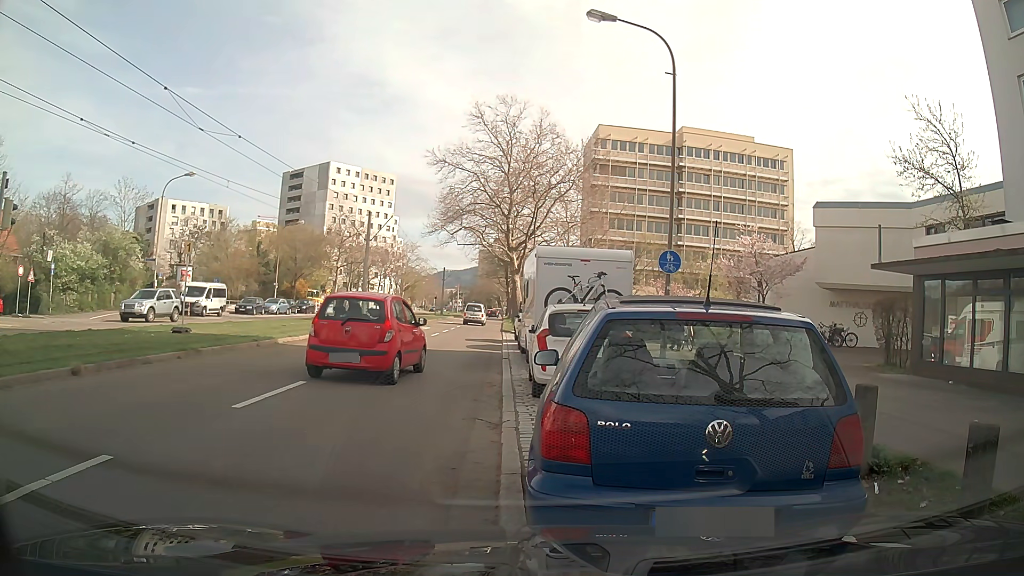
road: tertiary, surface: asphalt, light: Day
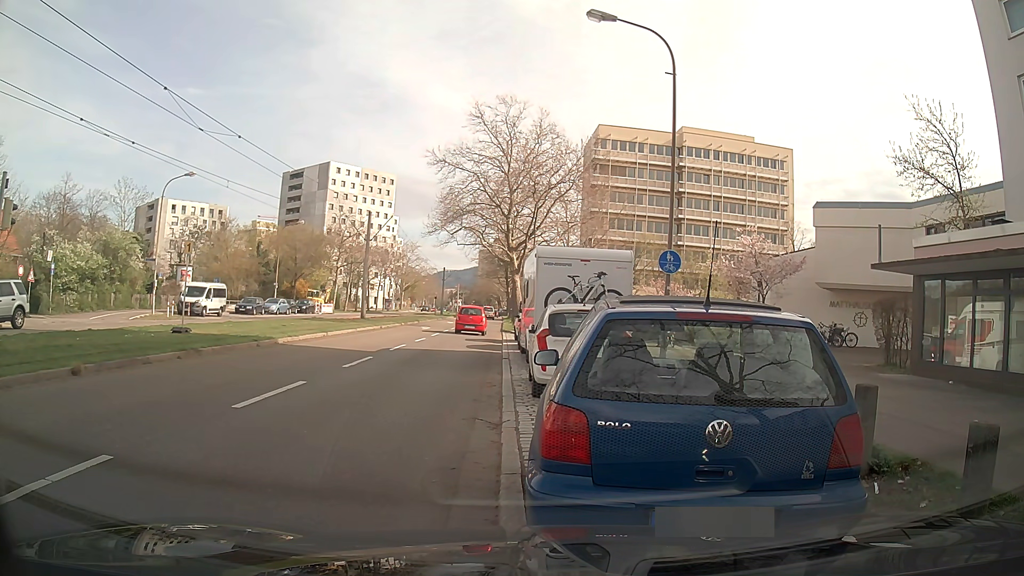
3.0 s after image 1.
(0.0, 0.0) m; 0°
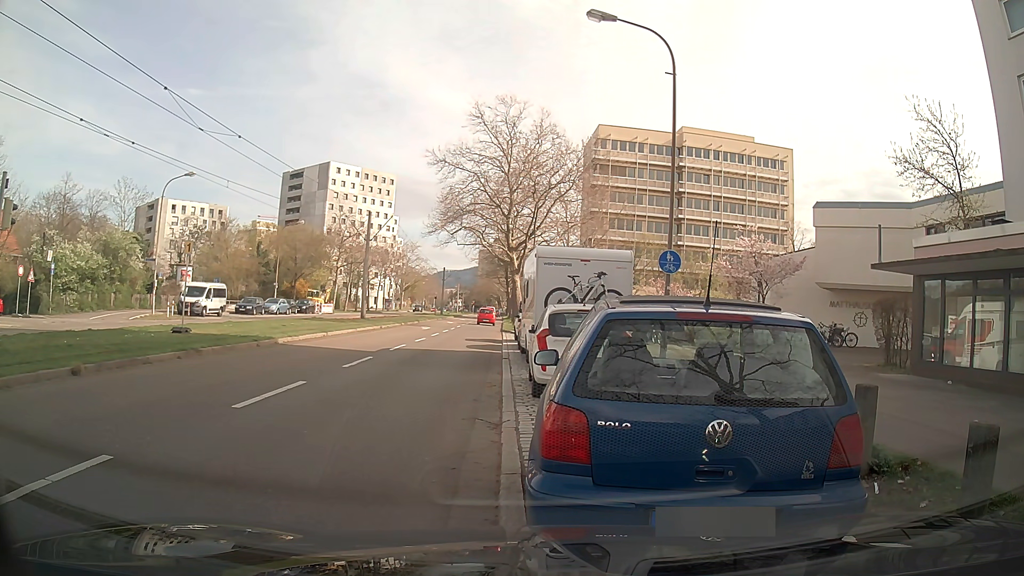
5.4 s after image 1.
(0.0, 0.0) m; 0°
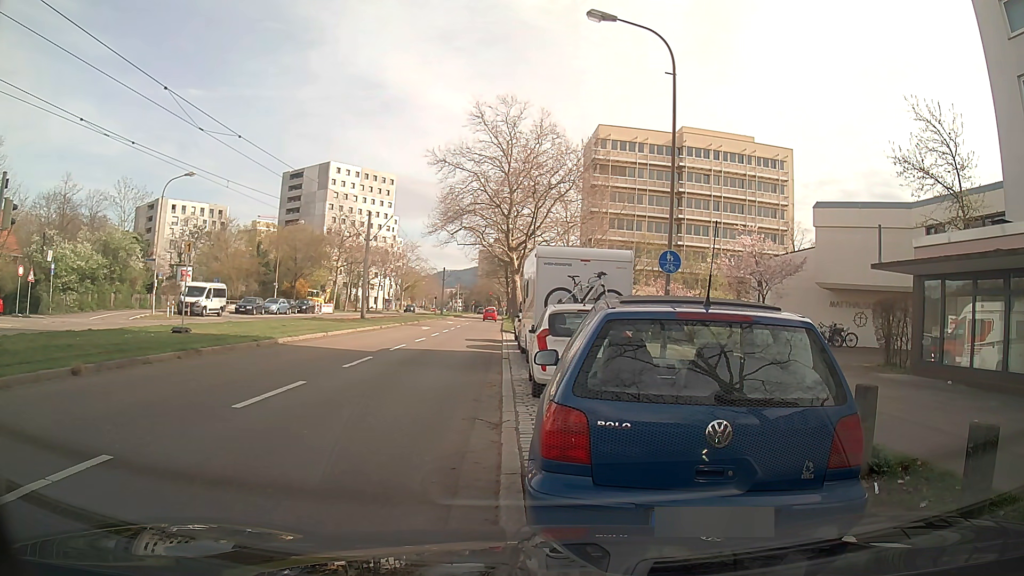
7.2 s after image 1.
(0.0, 0.0) m; 0°
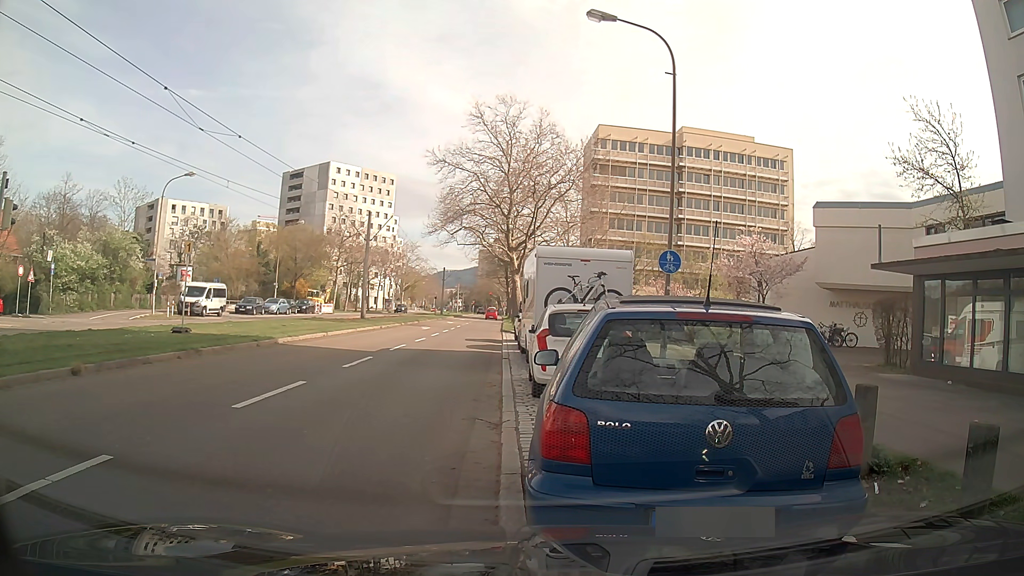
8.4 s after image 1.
(0.0, 0.0) m; 0°
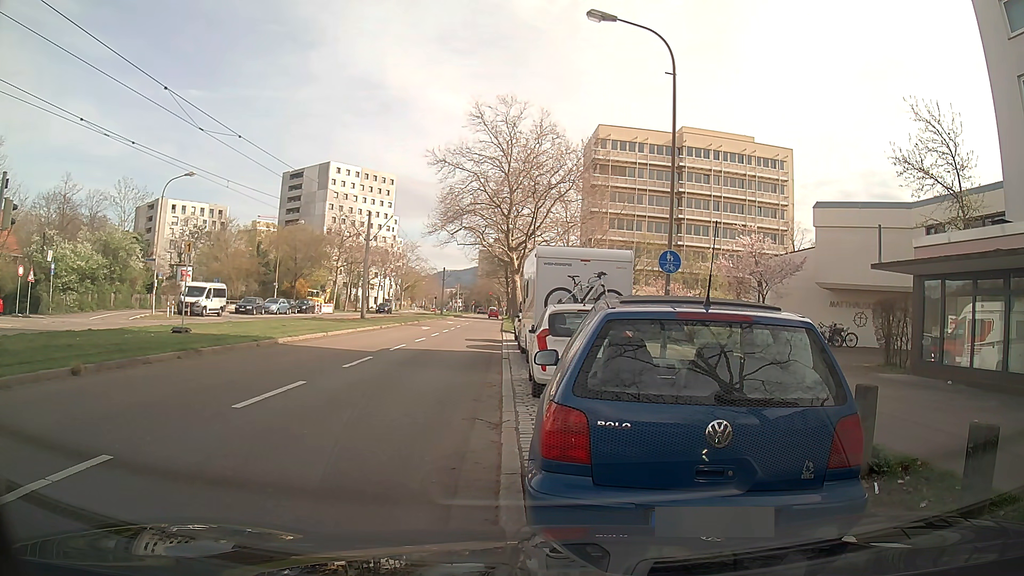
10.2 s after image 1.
(0.0, 0.0) m; 0°
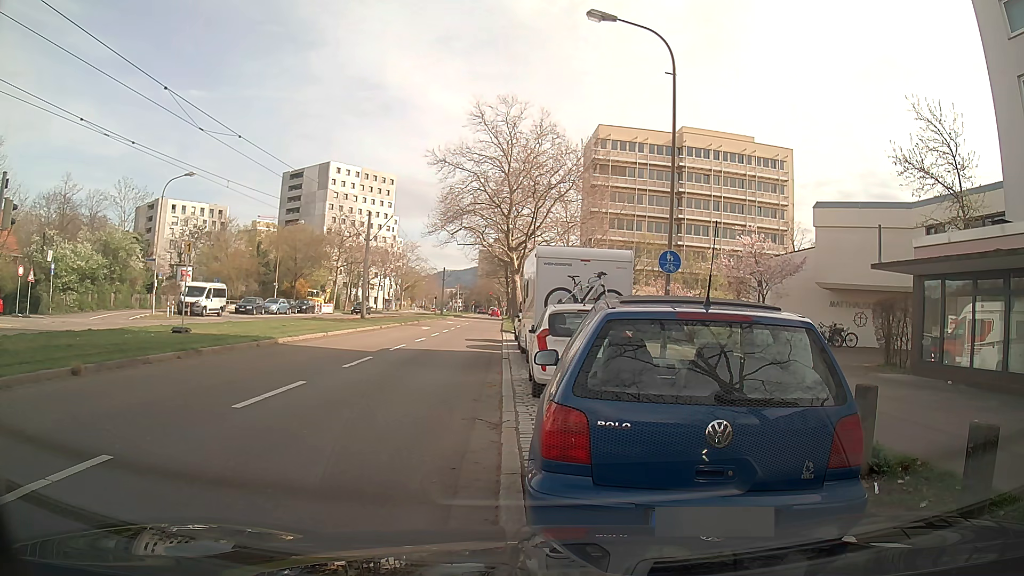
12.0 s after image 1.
(0.0, 0.0) m; 0°
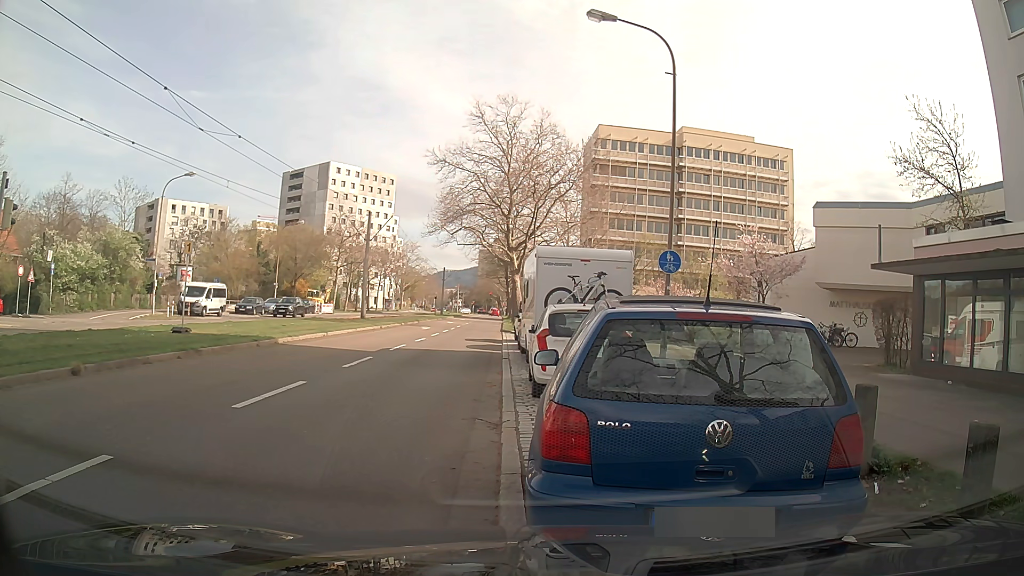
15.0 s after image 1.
(0.0, 0.0) m; 0°
